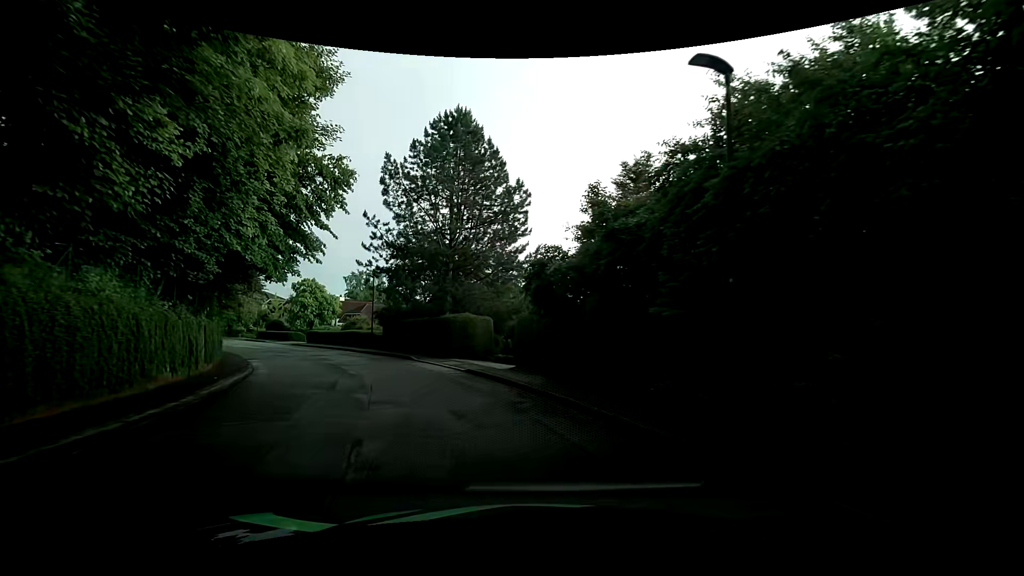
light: Day
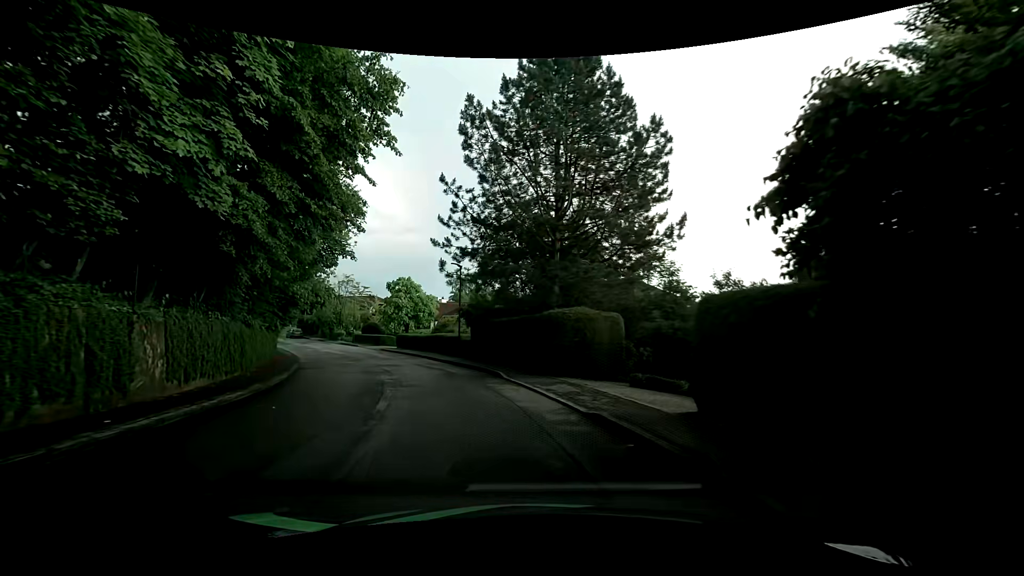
(-1.0, +9.0) m; -12°
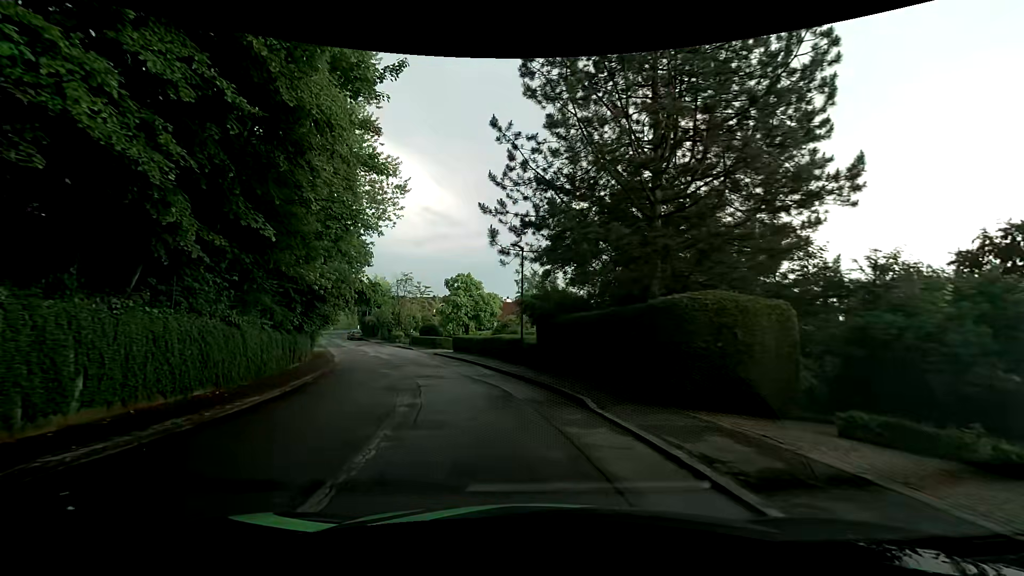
(-0.5, +6.6) m; -8°
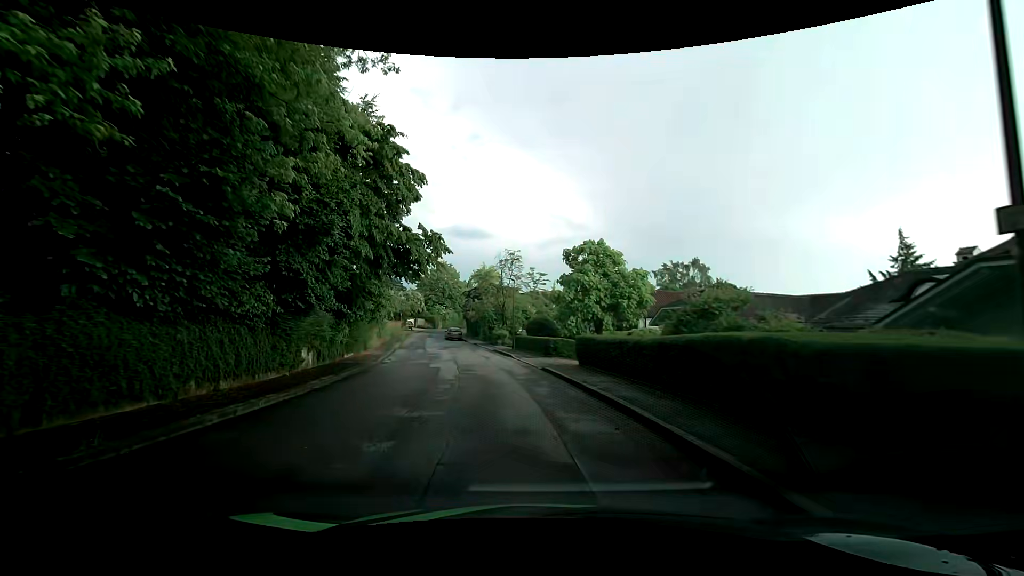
(-2.5, +17.7) m; -15°
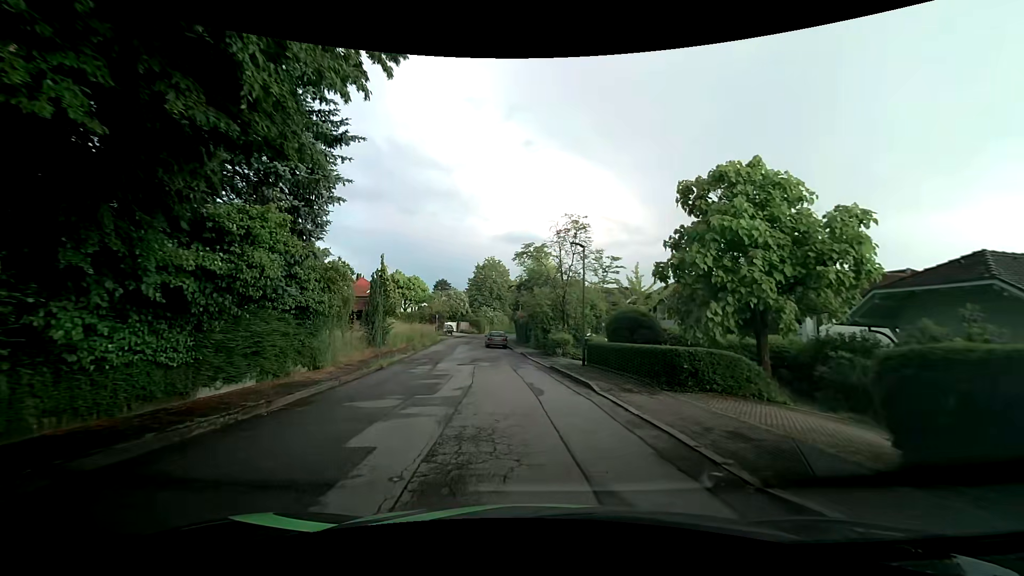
(-0.8, +14.6) m; -5°
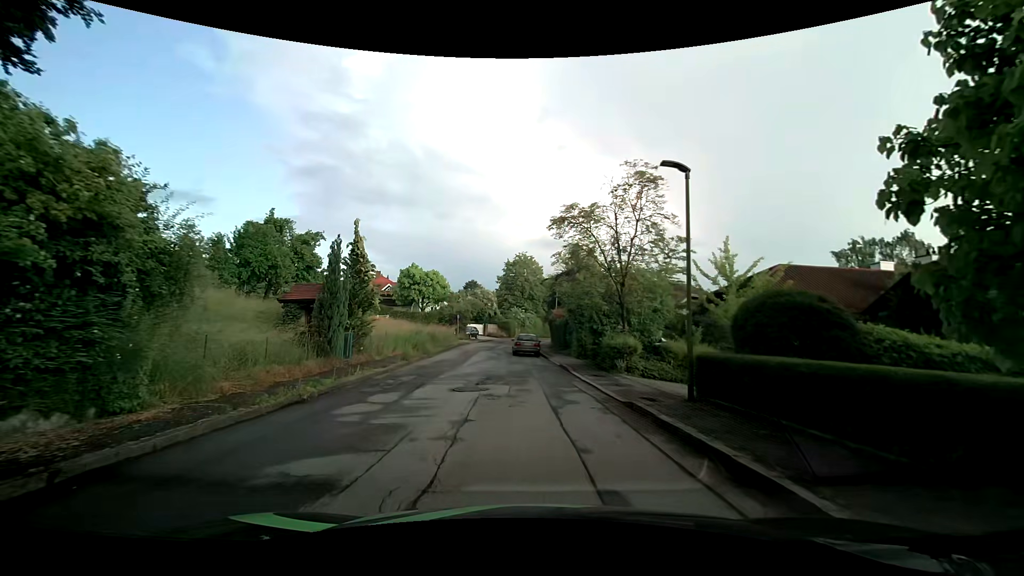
(-0.5, +9.6) m; -4°
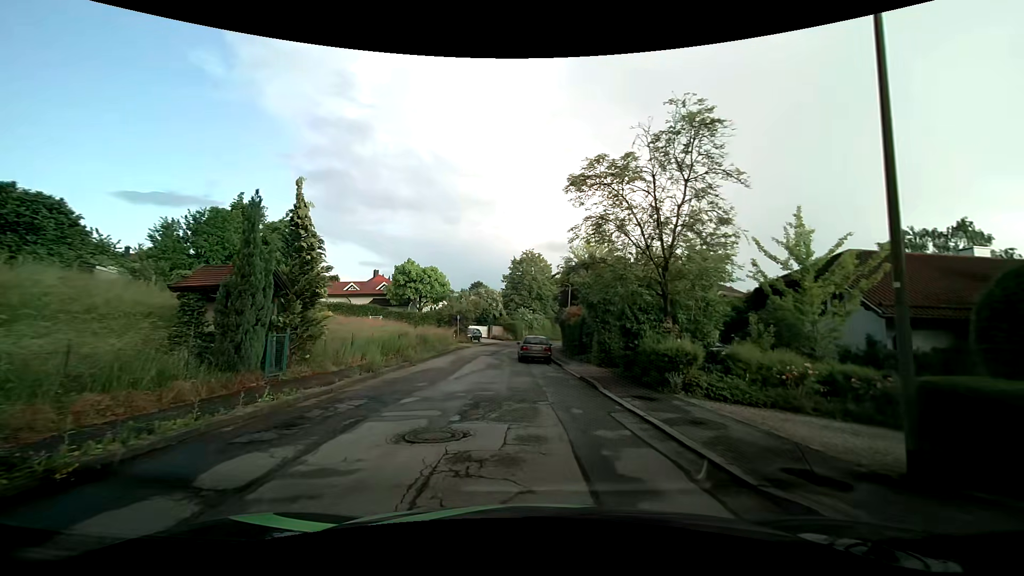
(-0.1, +5.6) m; -2°
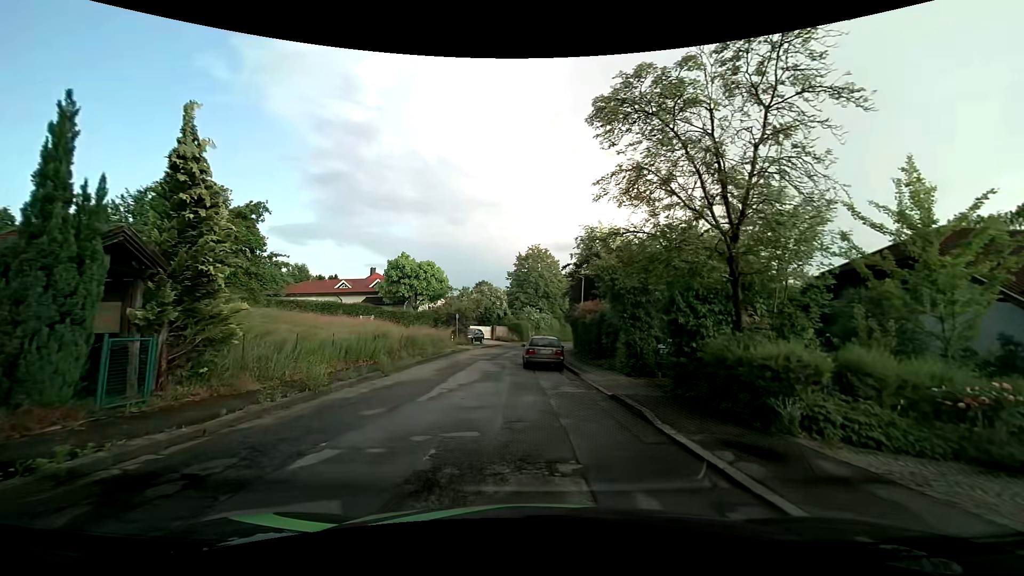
(0.0, +4.9) m; -2°
